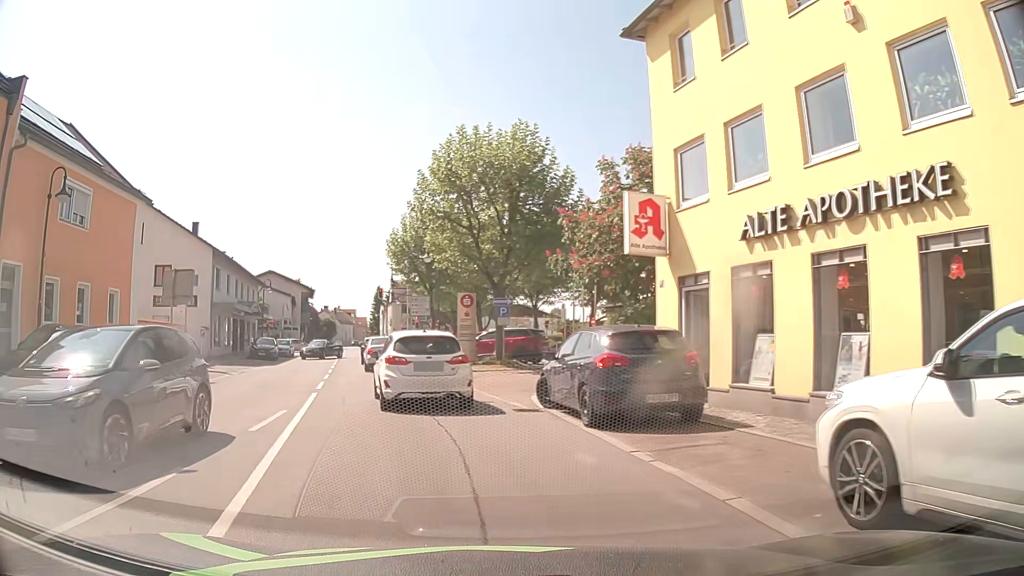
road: secondary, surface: asphalt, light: Day
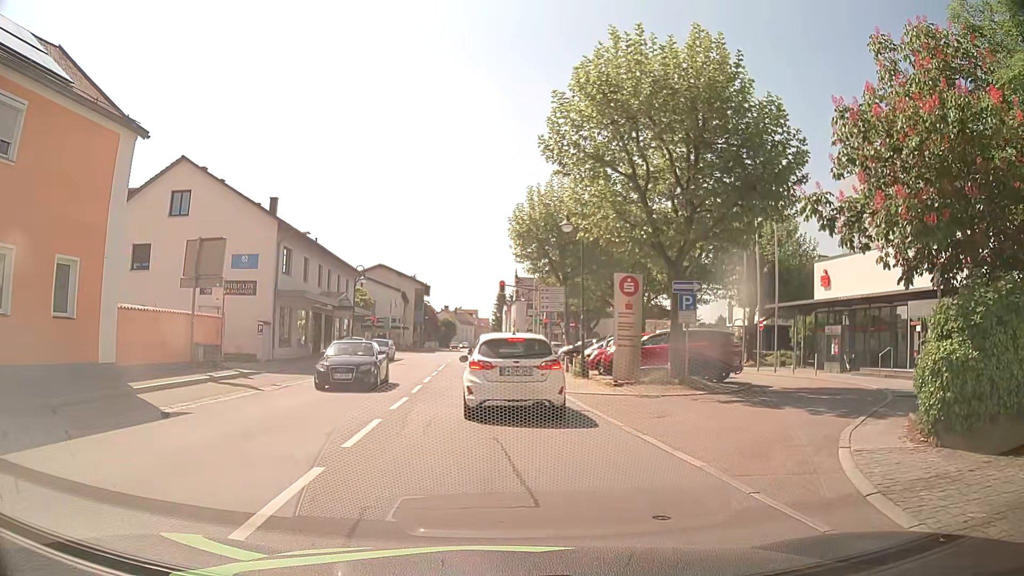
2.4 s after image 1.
(-1.1, +9.8) m; -10°
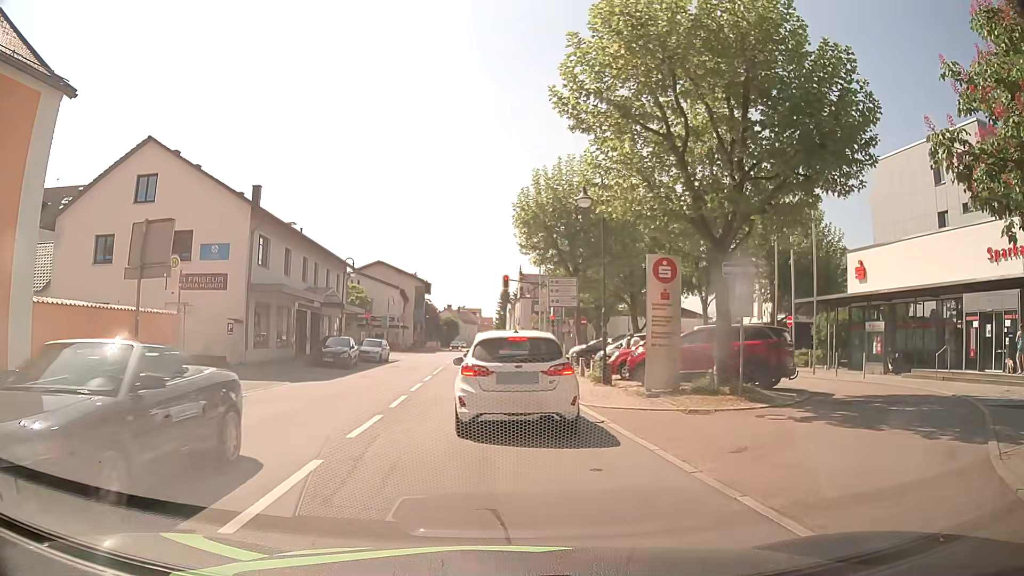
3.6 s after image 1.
(0.0, +3.9) m; -1°
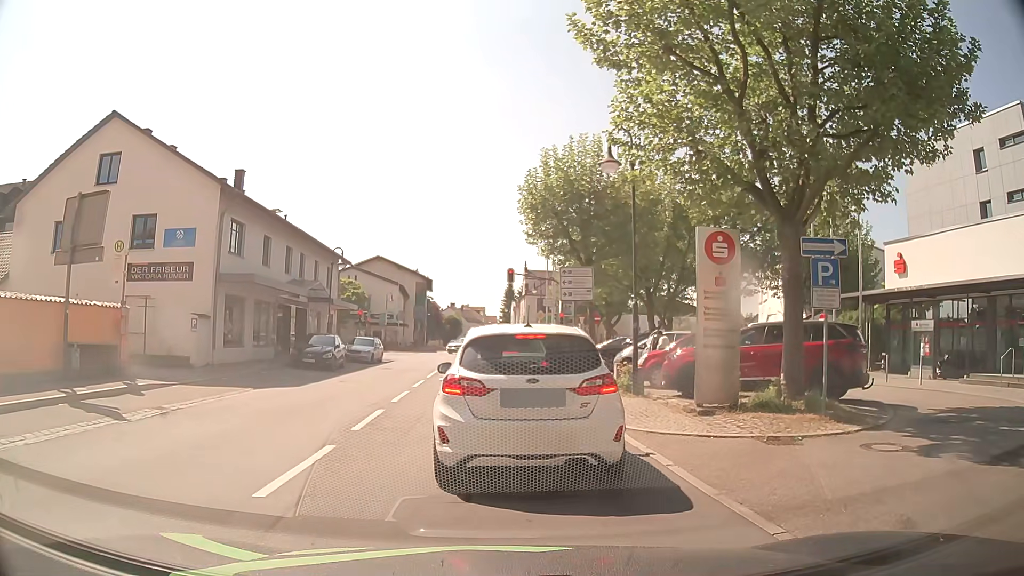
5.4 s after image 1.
(0.0, +3.5) m; -1°
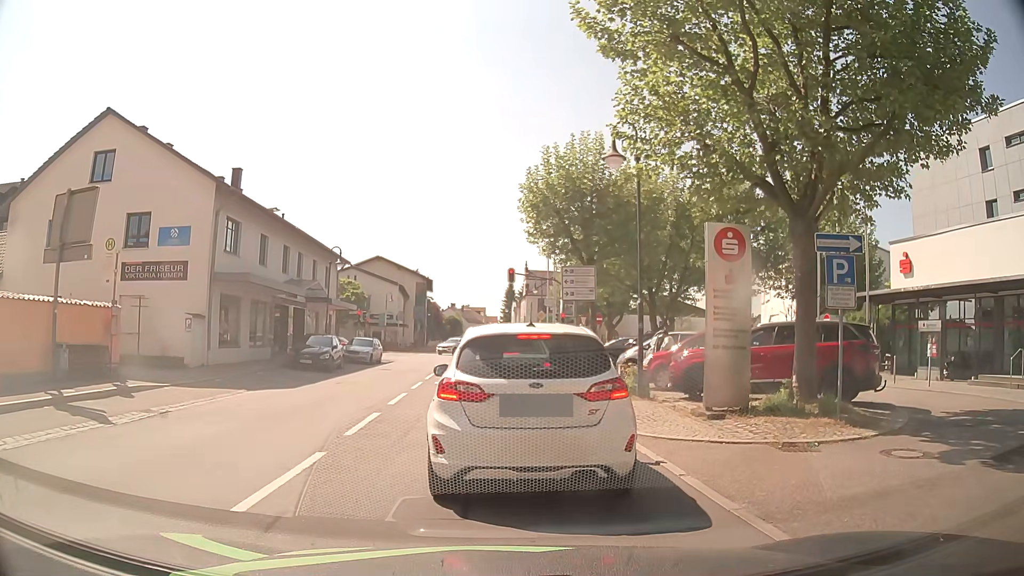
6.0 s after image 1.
(0.0, +0.5) m; 0°
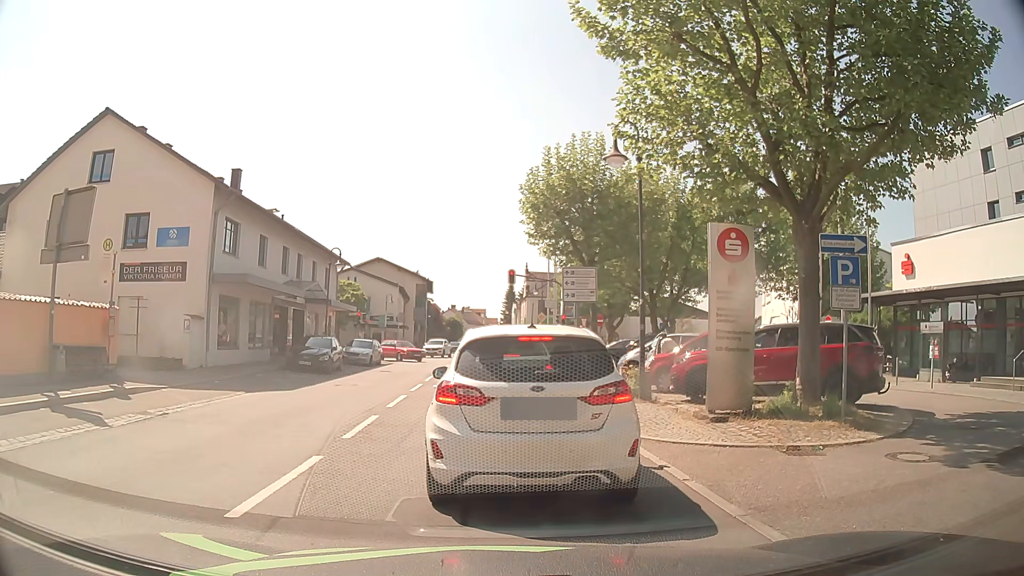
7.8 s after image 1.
(0.0, +0.2) m; 0°
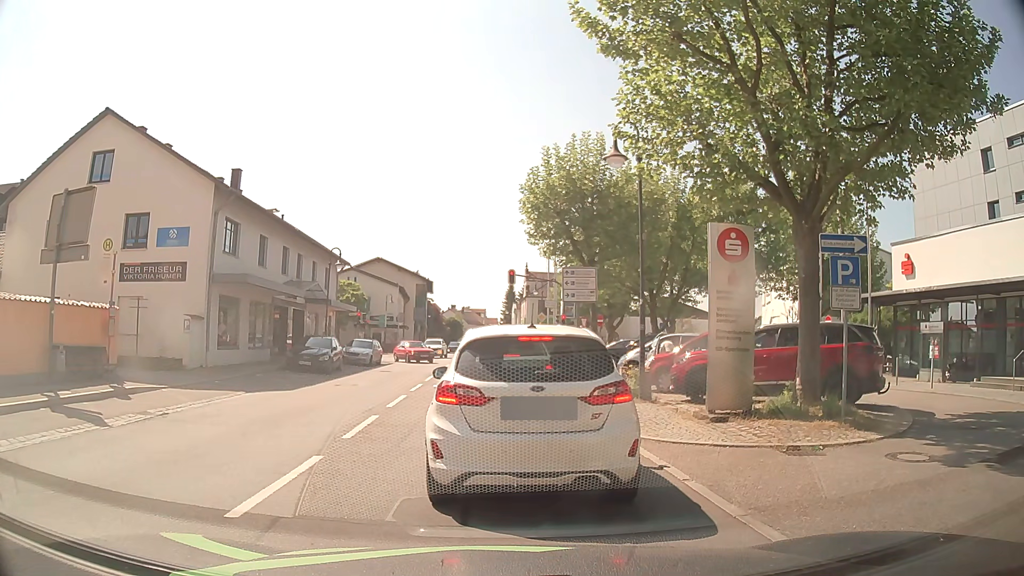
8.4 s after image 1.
(0.0, 0.0) m; 0°
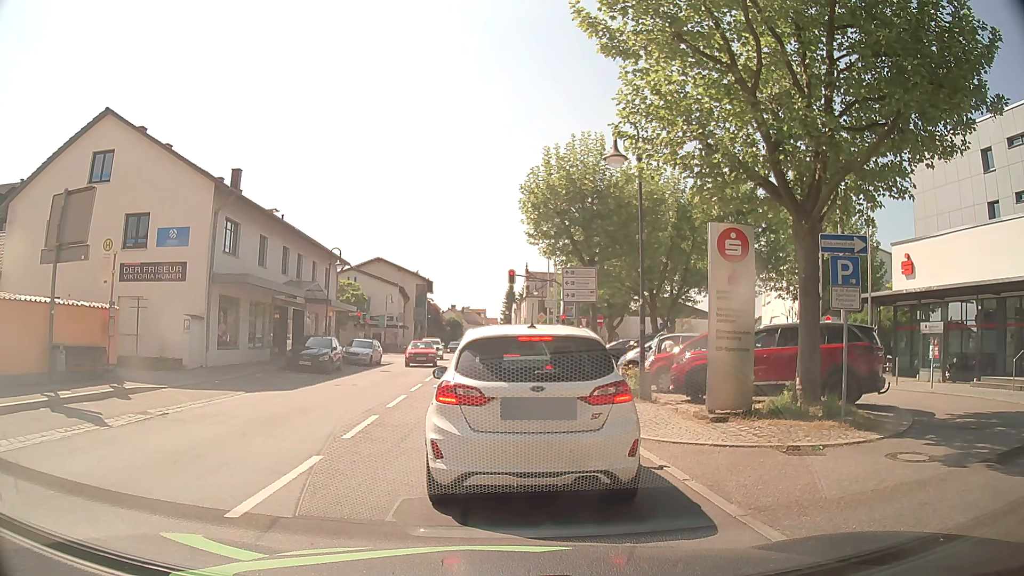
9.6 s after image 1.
(0.0, 0.0) m; 0°
(0, +10) (0, +20) (0, +30) (+1, +40) (+1, +50) (+1, +60) (+1, +70) (+1, +80) (+1, +90) (+1, +100) m
